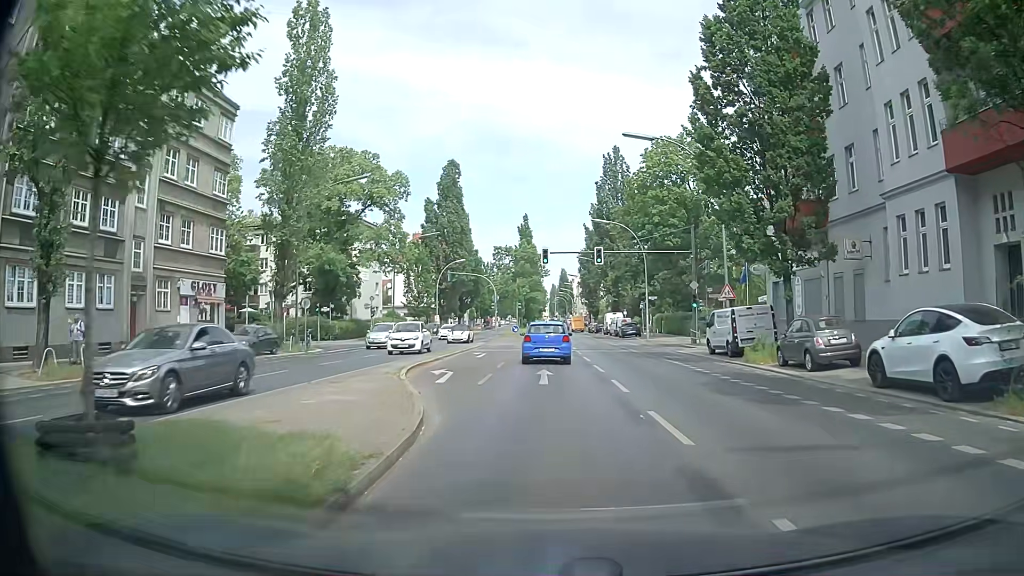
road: secondary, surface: asphalt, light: Day
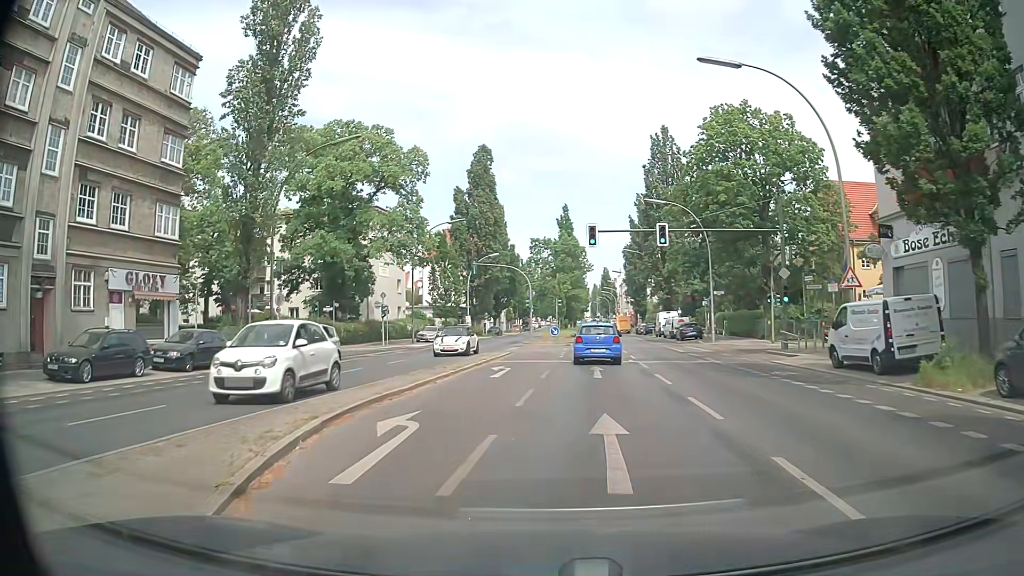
(0.0, +9.8) m; -2°
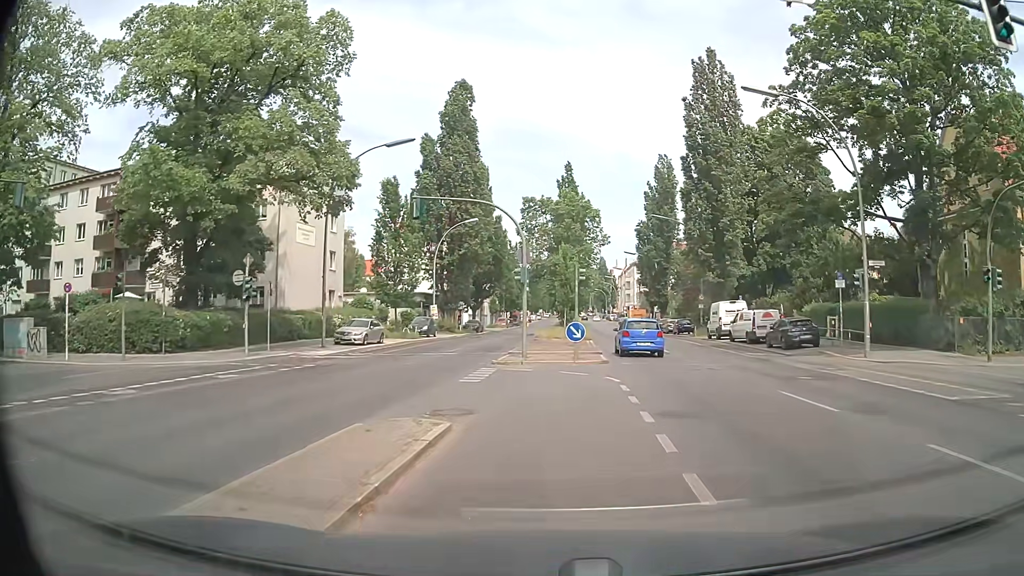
(-0.8, +23.8) m; 0°
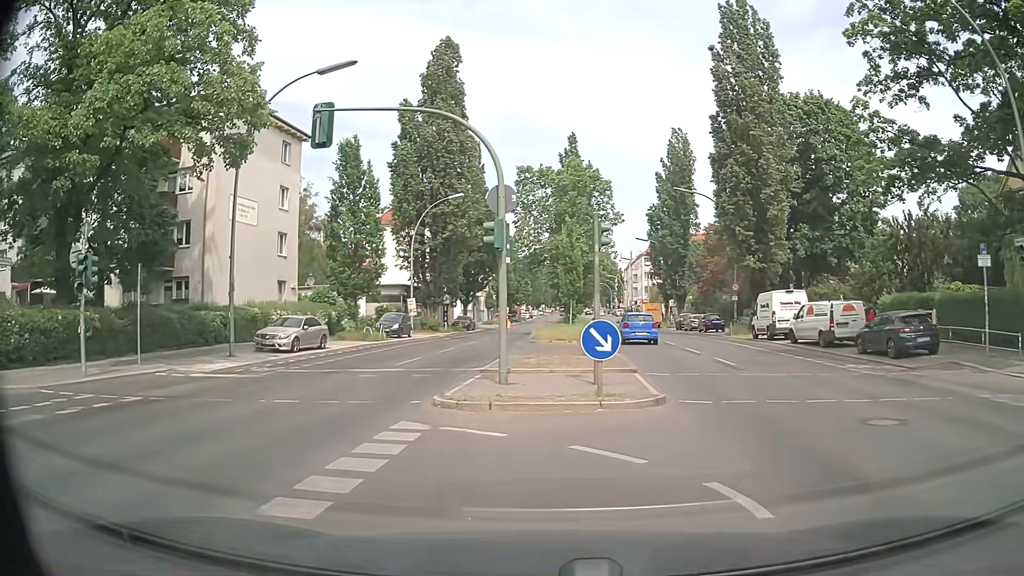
(+0.3, +10.2) m; 0°
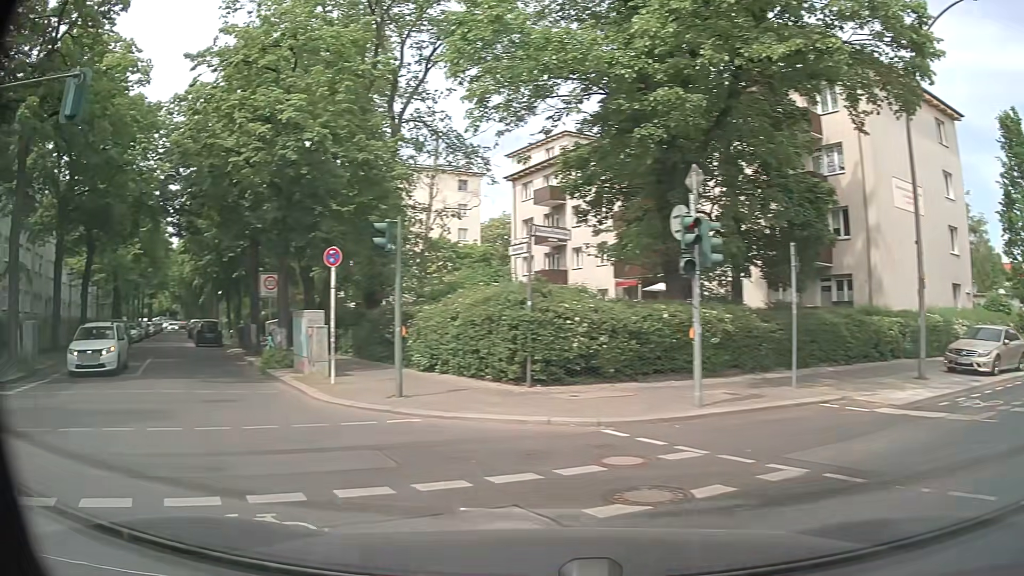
(-2.4, +6.5) m; -53°
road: residential
